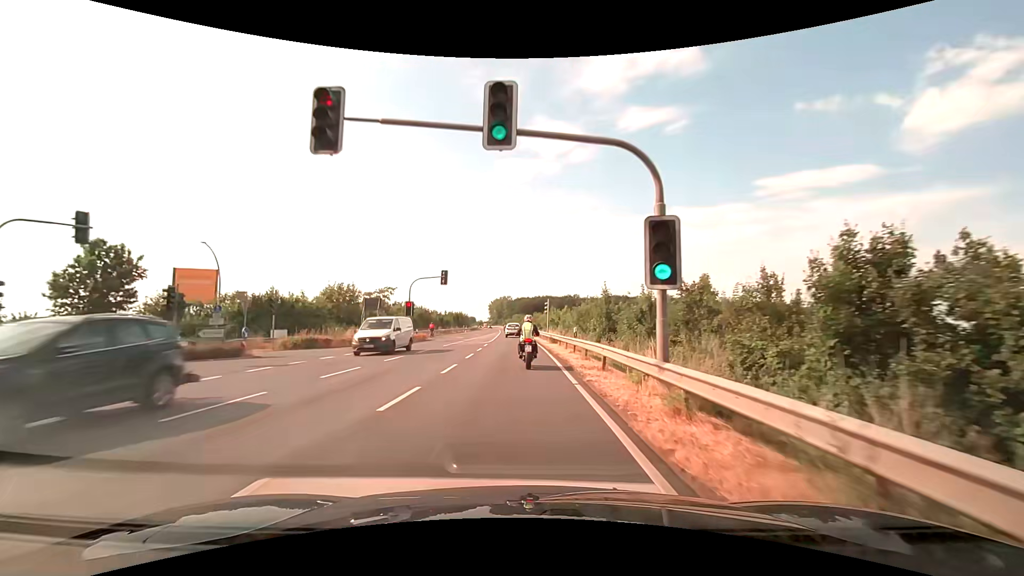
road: secondary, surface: asphalt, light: Day
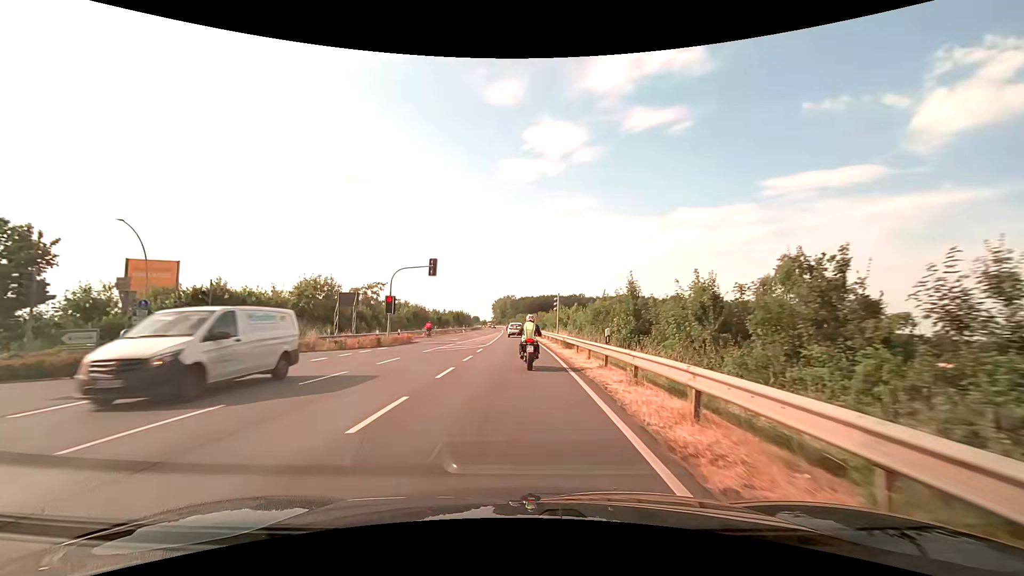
(0.0, +7.9) m; 0°
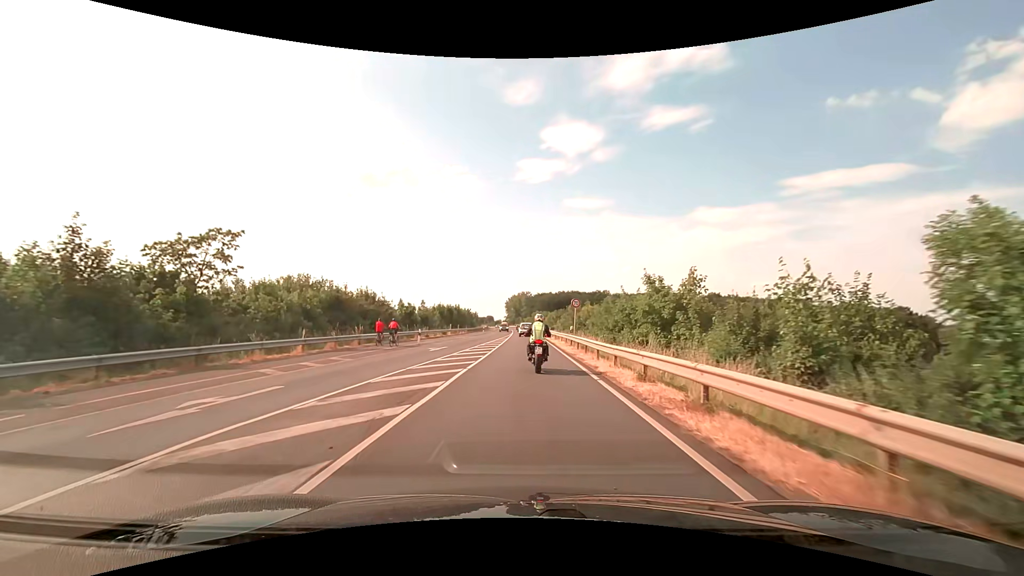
(-0.6, +39.6) m; -2°
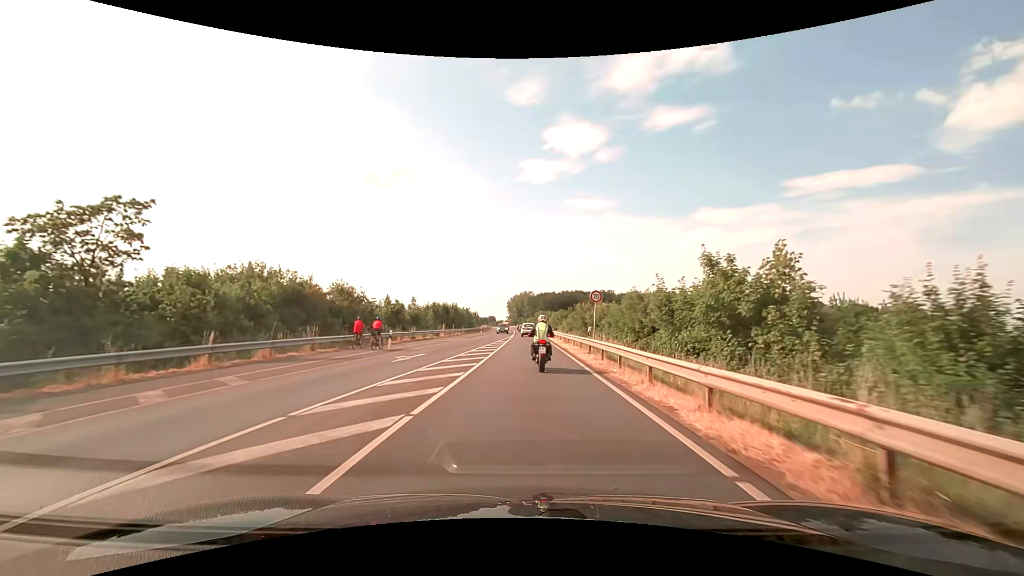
(0.0, +7.9) m; 0°
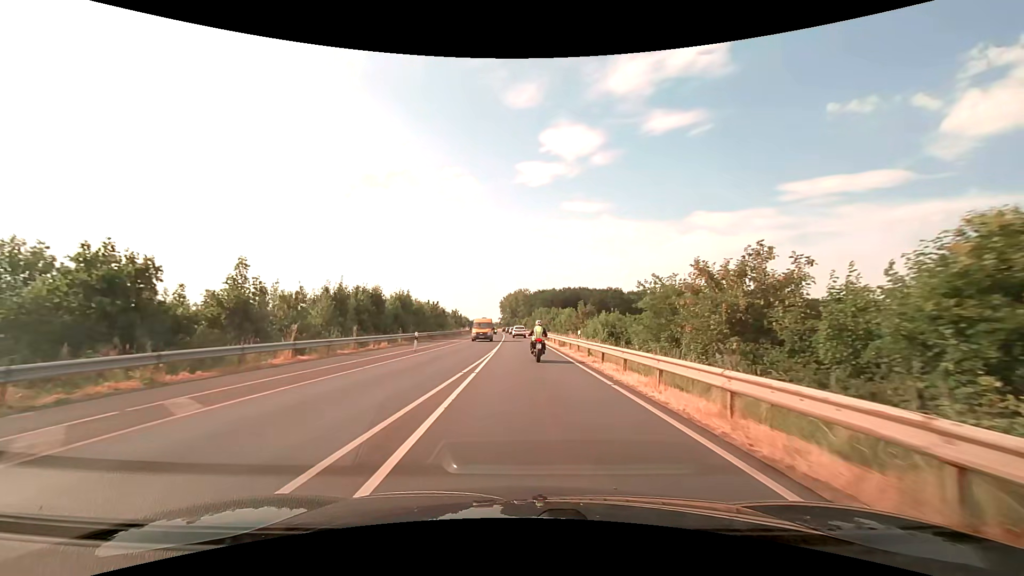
(-0.2, +40.5) m; 0°
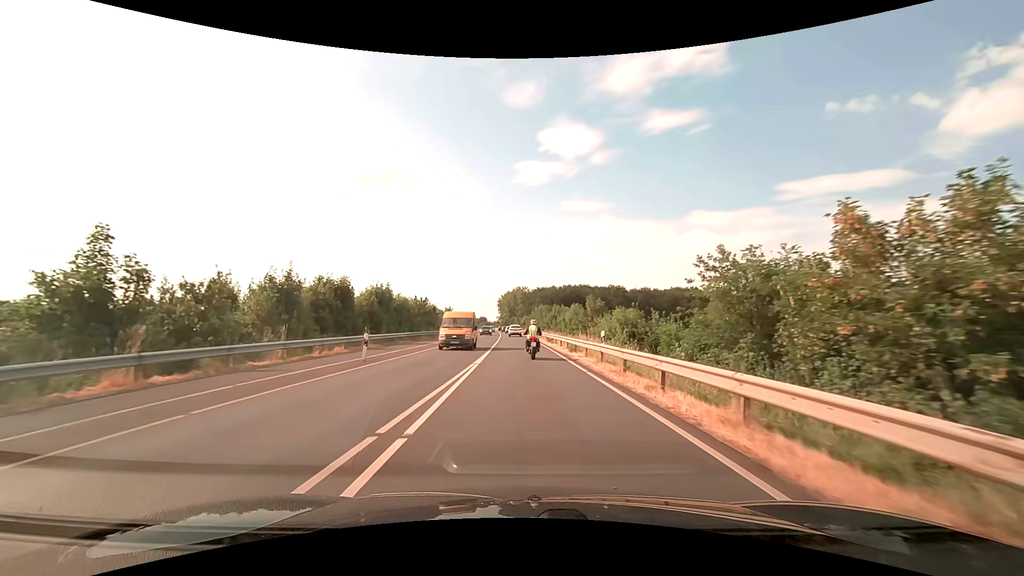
(0.0, +8.8) m; 0°
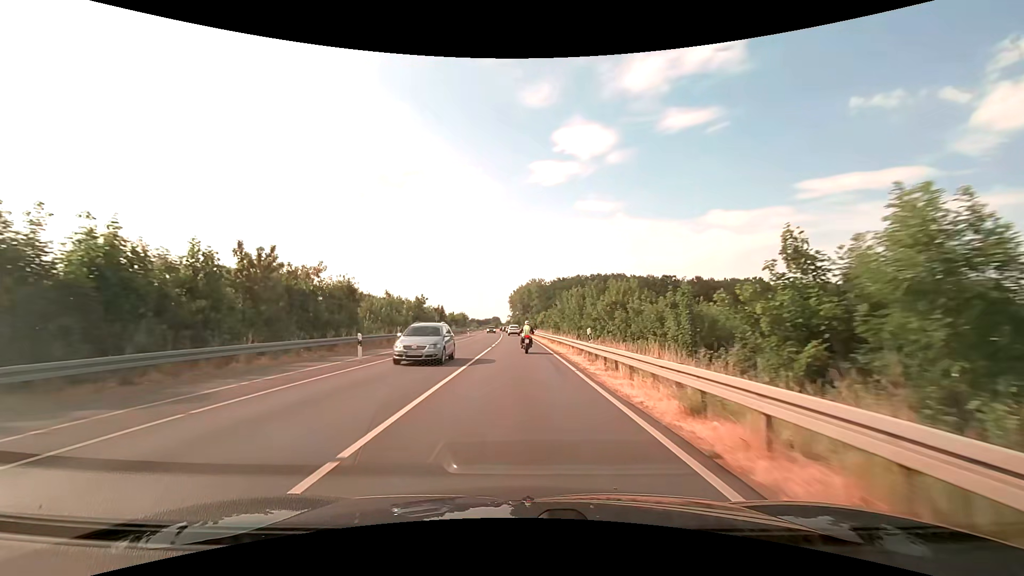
(-0.3, +48.1) m; -1°
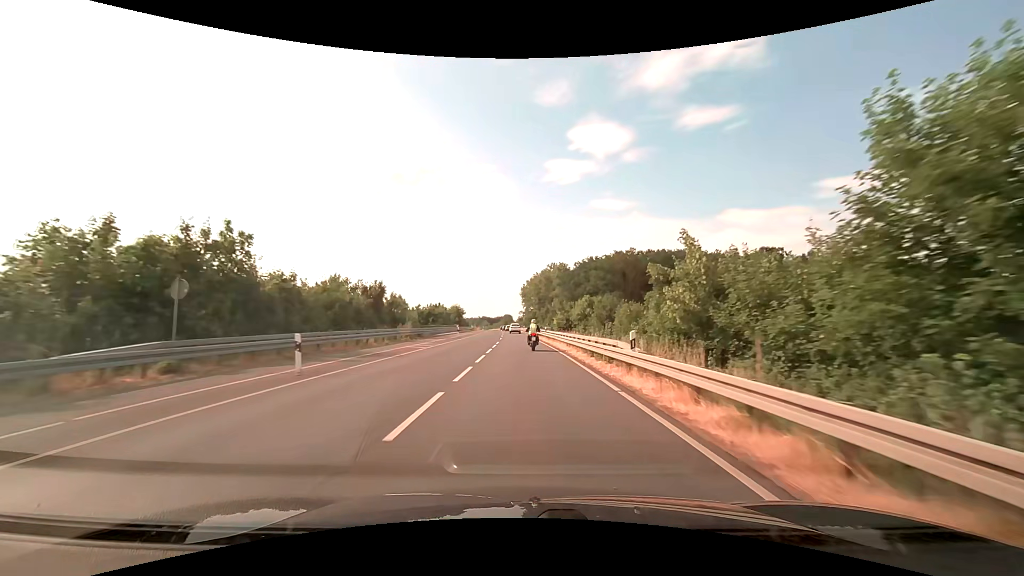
(-1.0, +53.1) m; -2°
(0, +10) (0, +20) (0, +30) (0, +40) (0, +50) (-1, +60) (-1, +70) (-1, +80) (-2, +90) (-2, +100) m
